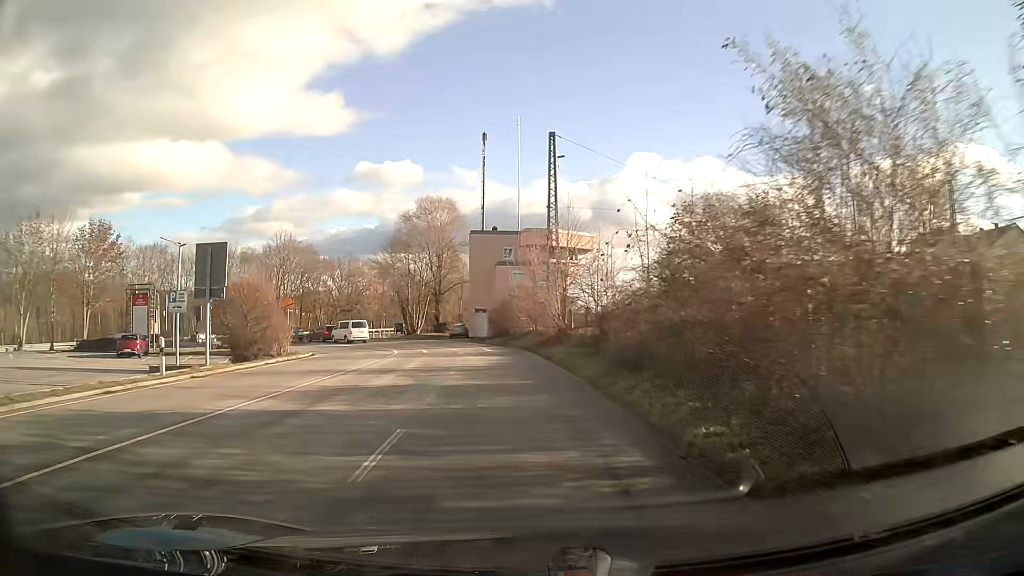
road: tertiary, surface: asphalt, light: Day
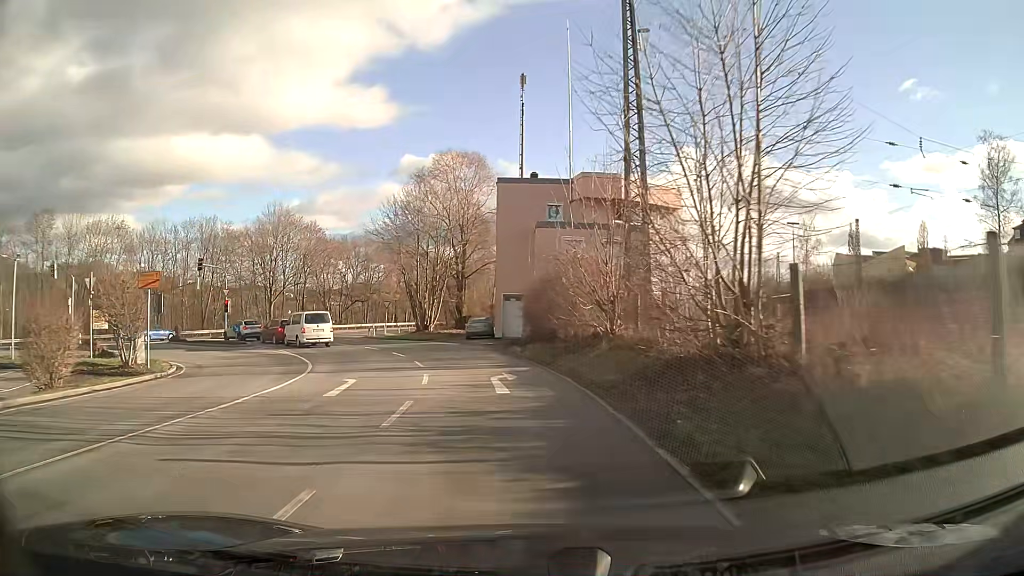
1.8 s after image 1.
(-1.0, +21.3) m; -5°
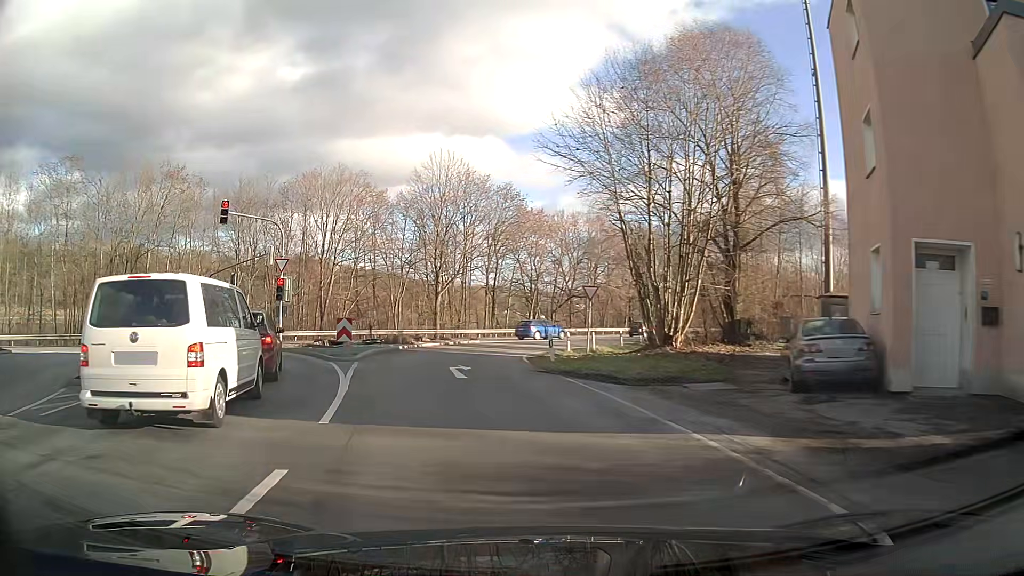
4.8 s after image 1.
(-4.4, +29.1) m; -22°
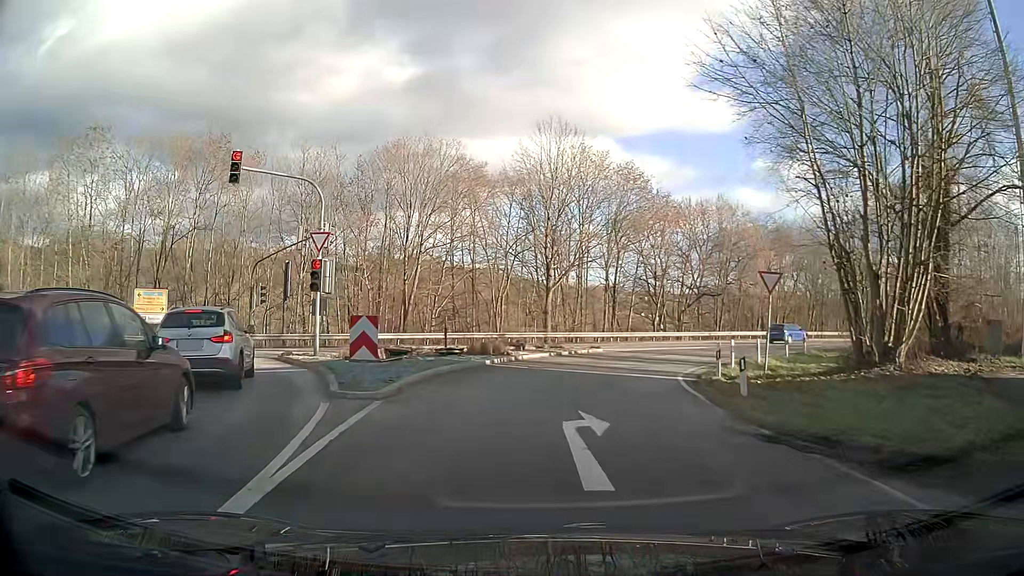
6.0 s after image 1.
(-0.8, +10.2) m; -7°
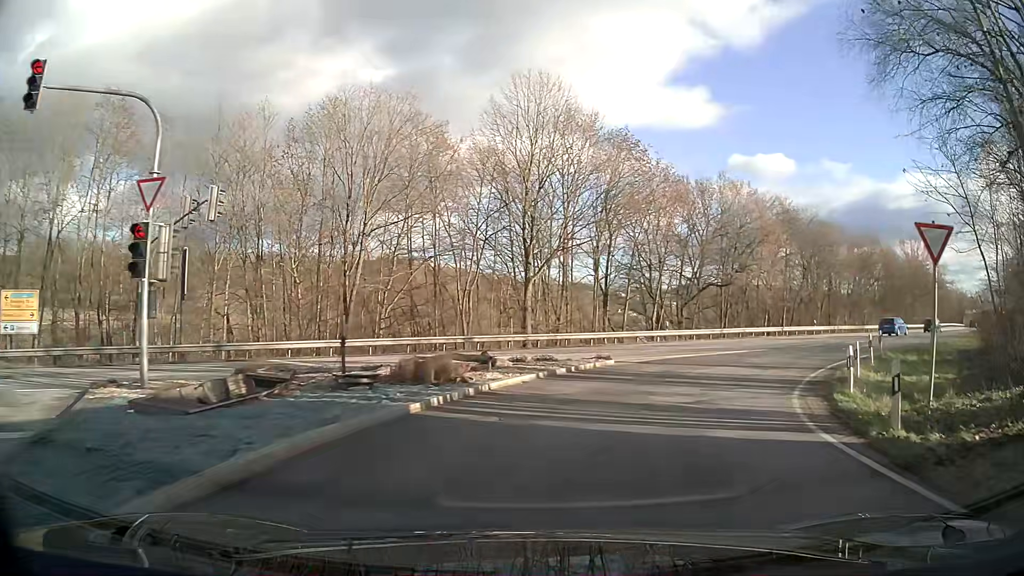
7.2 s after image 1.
(+0.4, +10.2) m; +6°
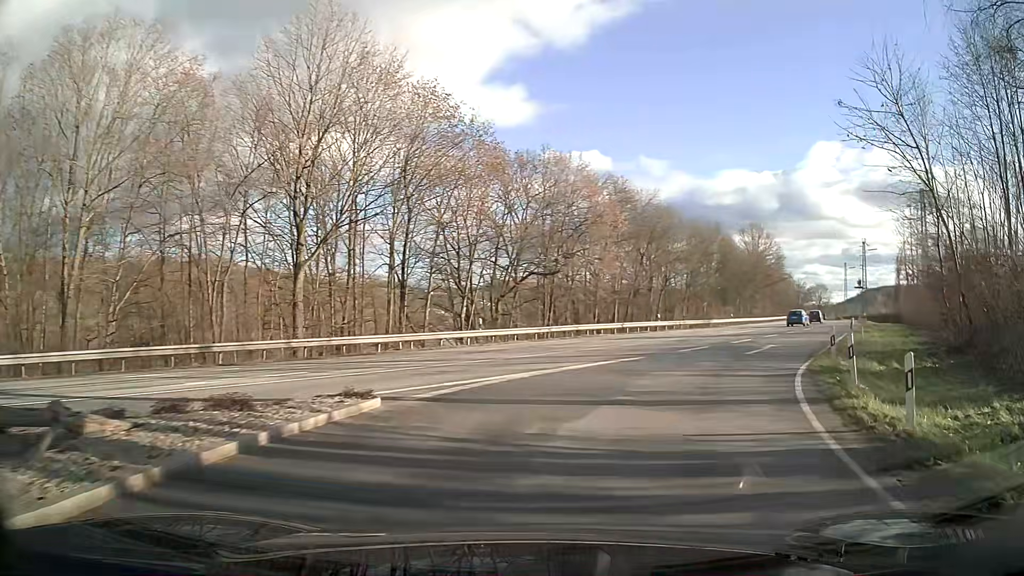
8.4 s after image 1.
(+1.5, +10.2) m; +17°
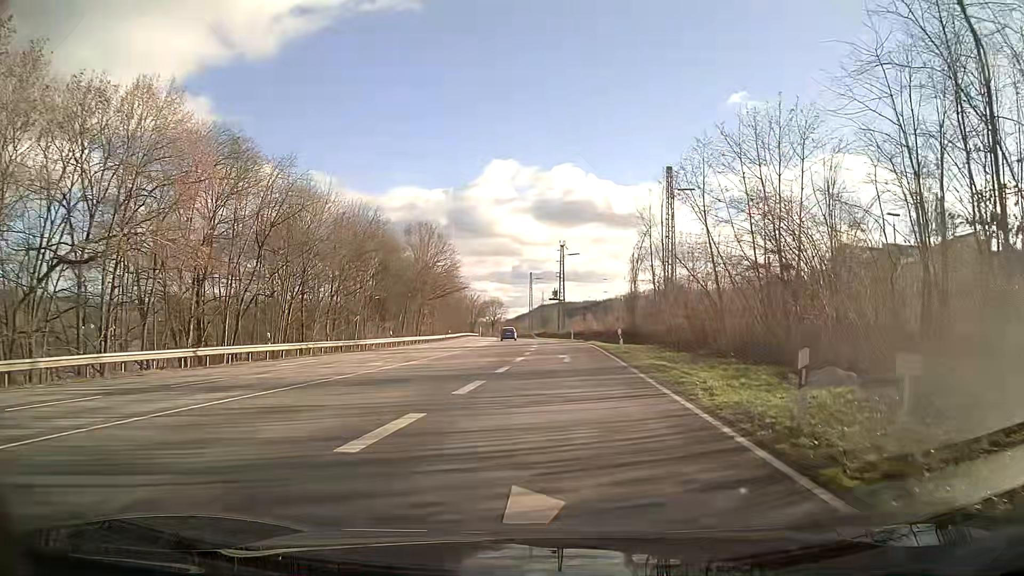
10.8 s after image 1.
(+5.4, +20.3) m; +25°
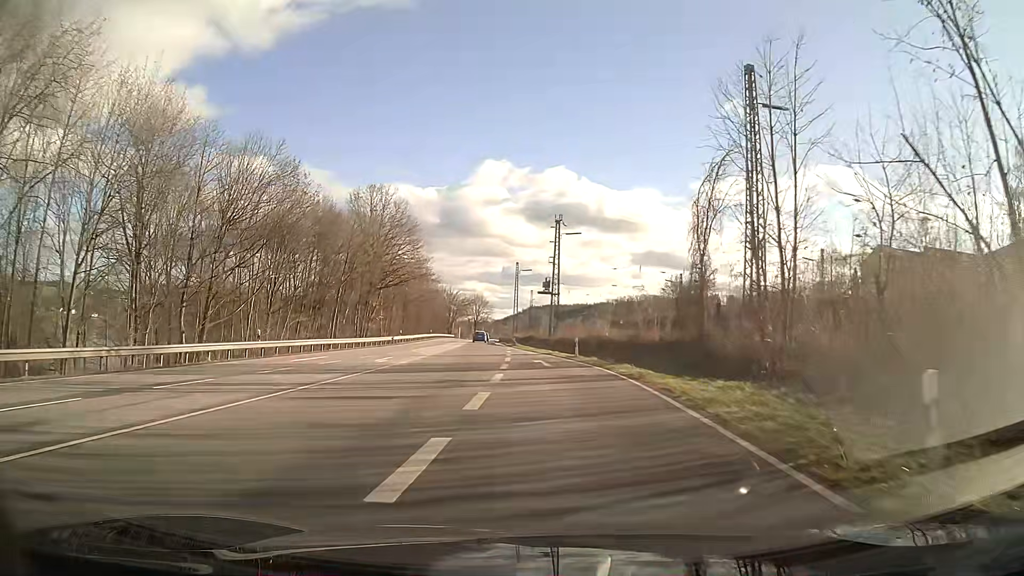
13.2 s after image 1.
(+0.4, +26.2) m; 0°
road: primary
